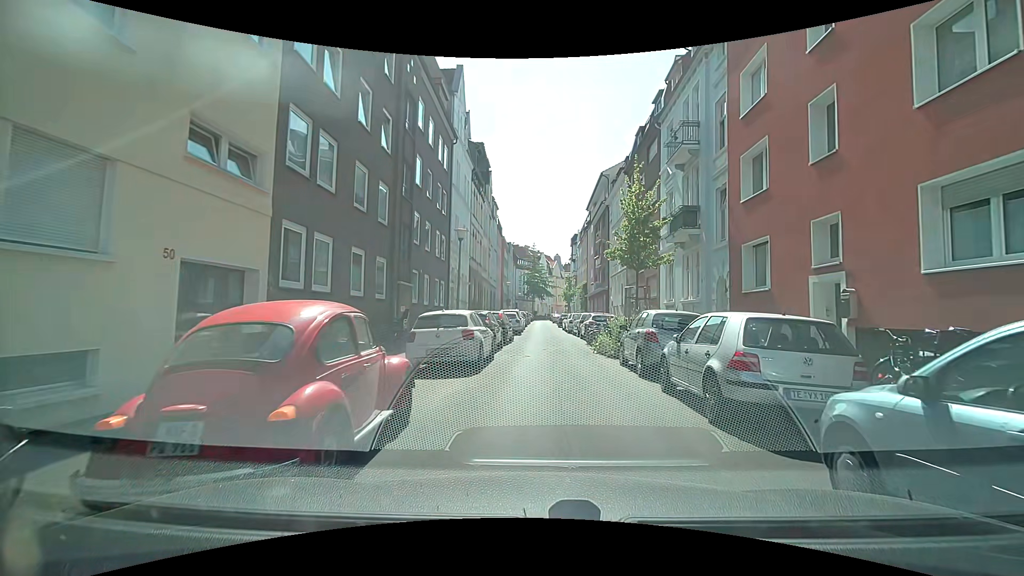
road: residential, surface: asphalt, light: Day
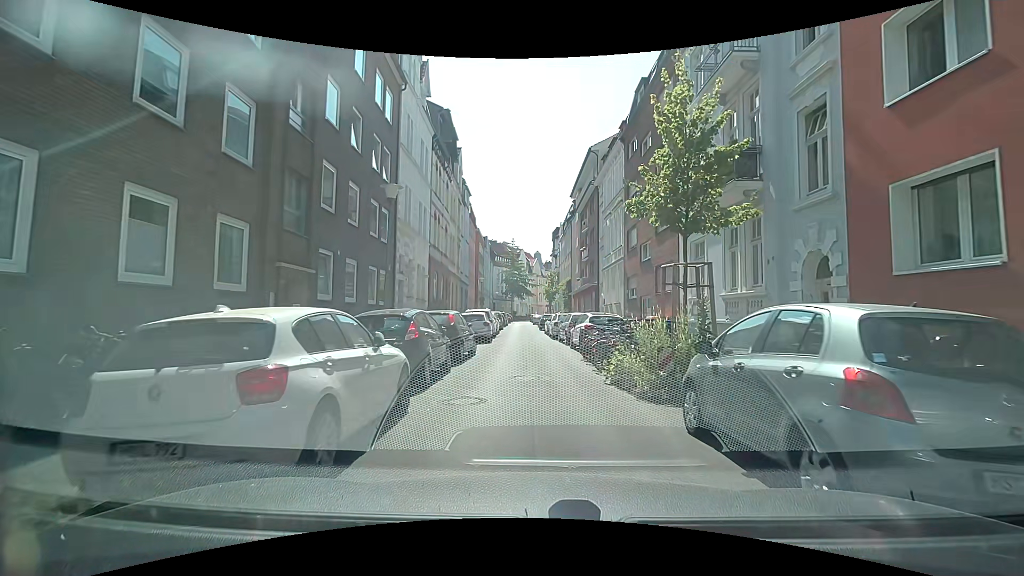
(0.0, +7.9) m; 0°
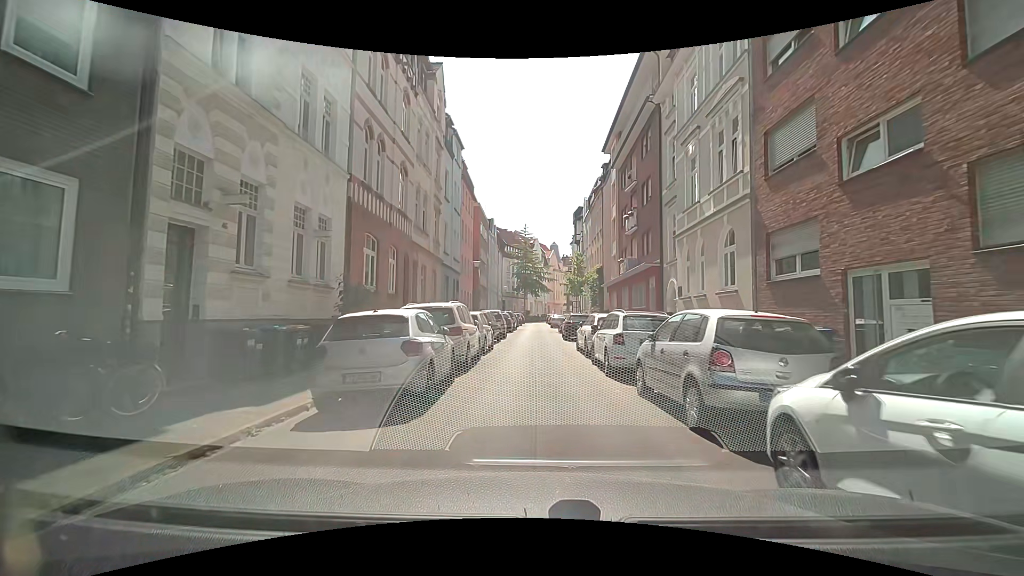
(+0.2, +16.5) m; 0°
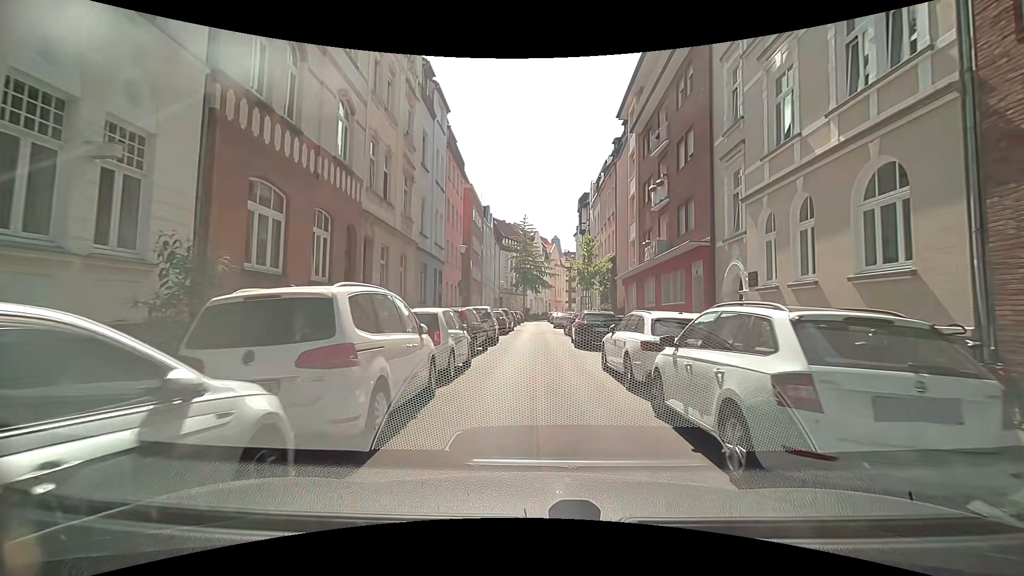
(0.0, +7.2) m; 0°
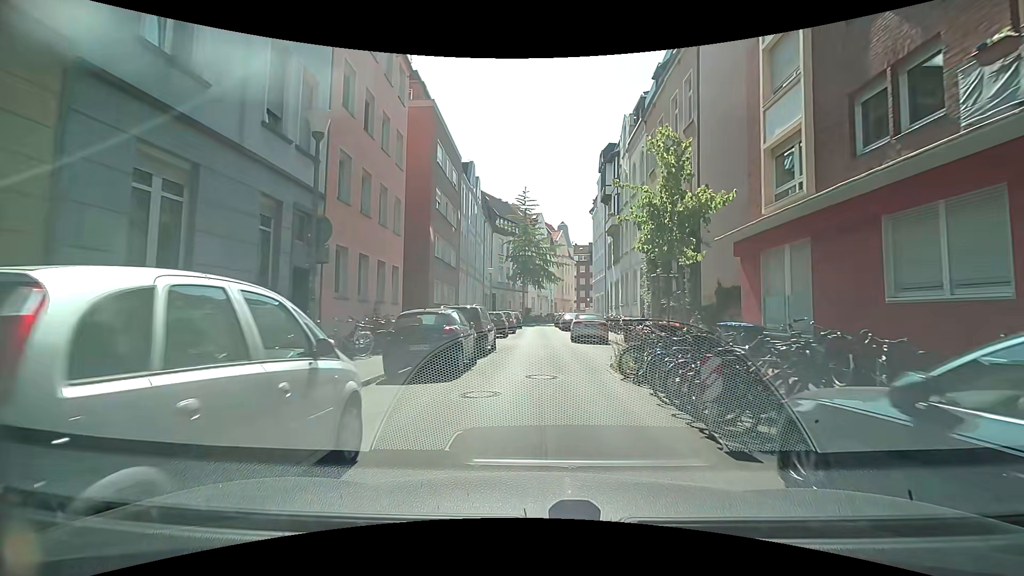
(0.0, +19.1) m; -1°
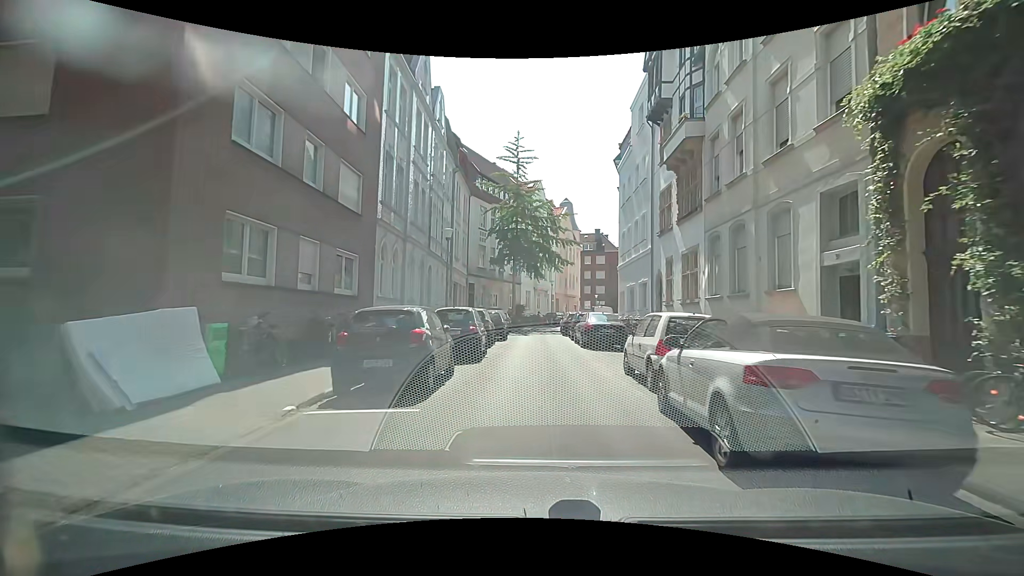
(+0.4, +19.5) m; +2°
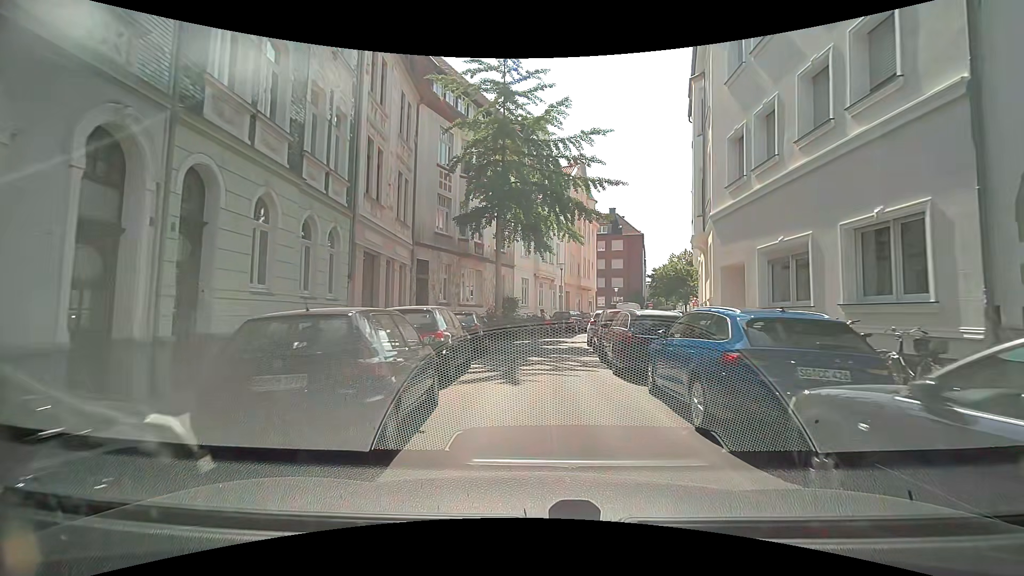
(-0.3, +19.5) m; -1°
